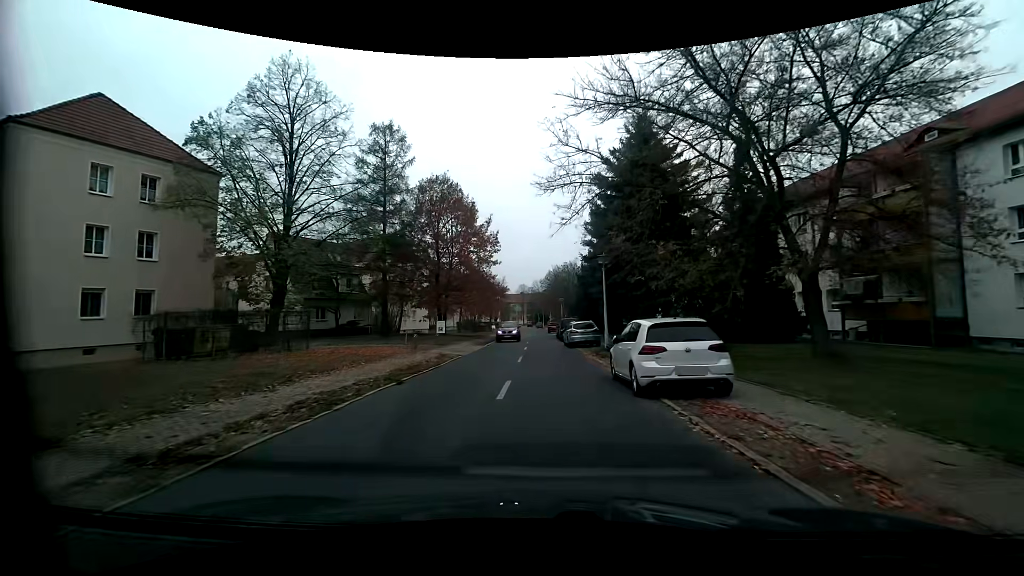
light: Day
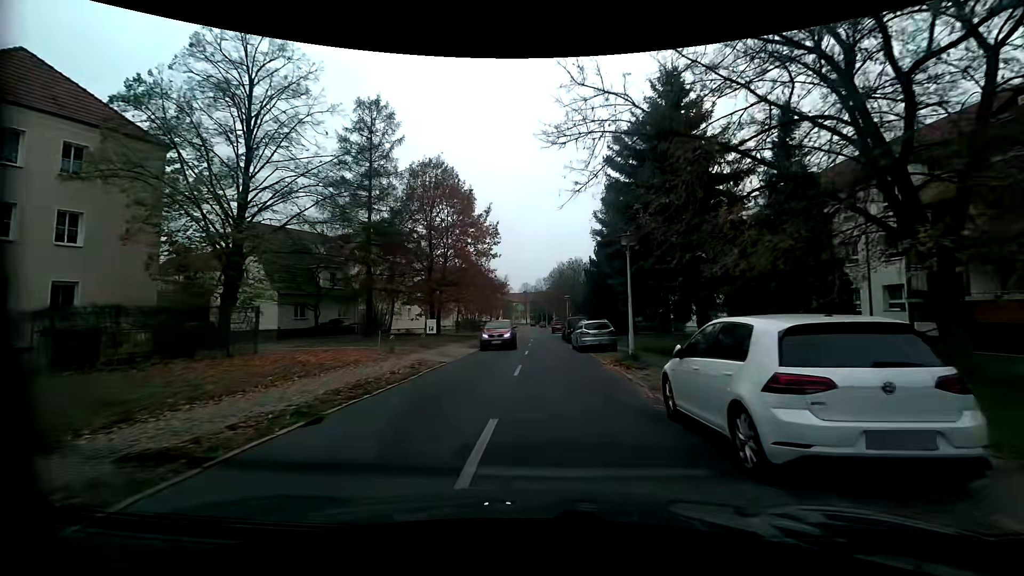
(-0.1, +4.9) m; -1°
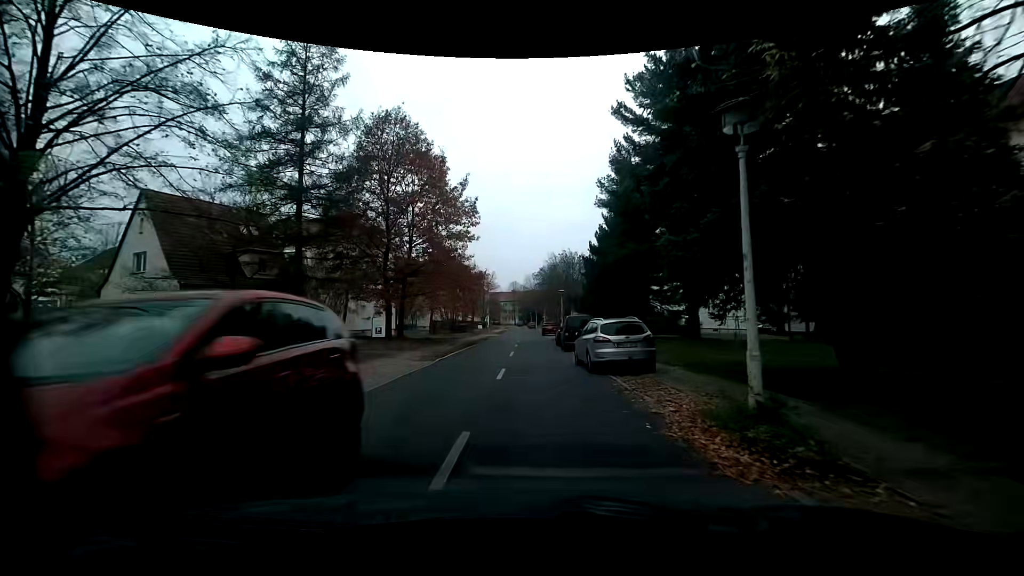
(+0.1, +9.9) m; +1°
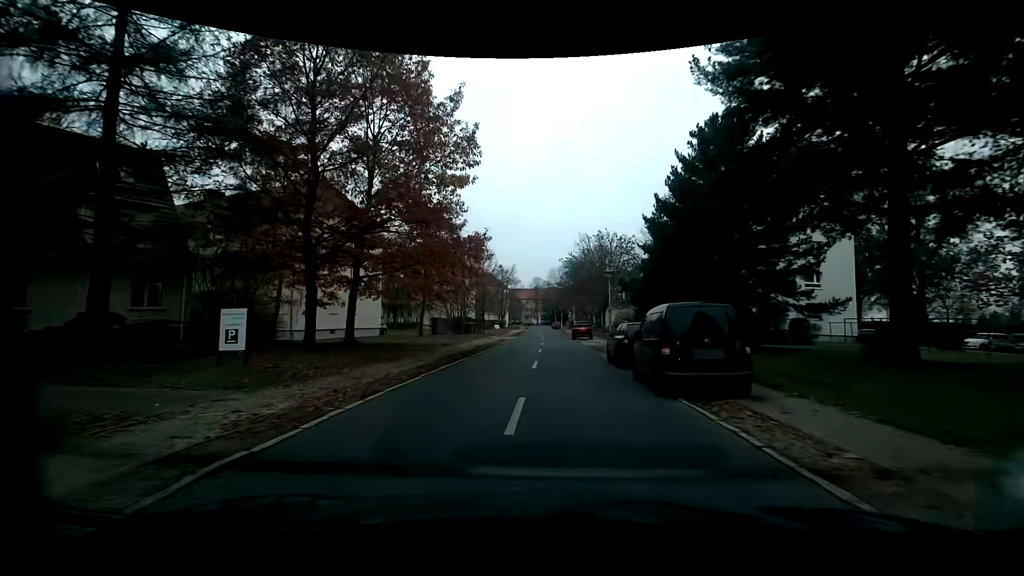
(-0.4, +15.3) m; -4°
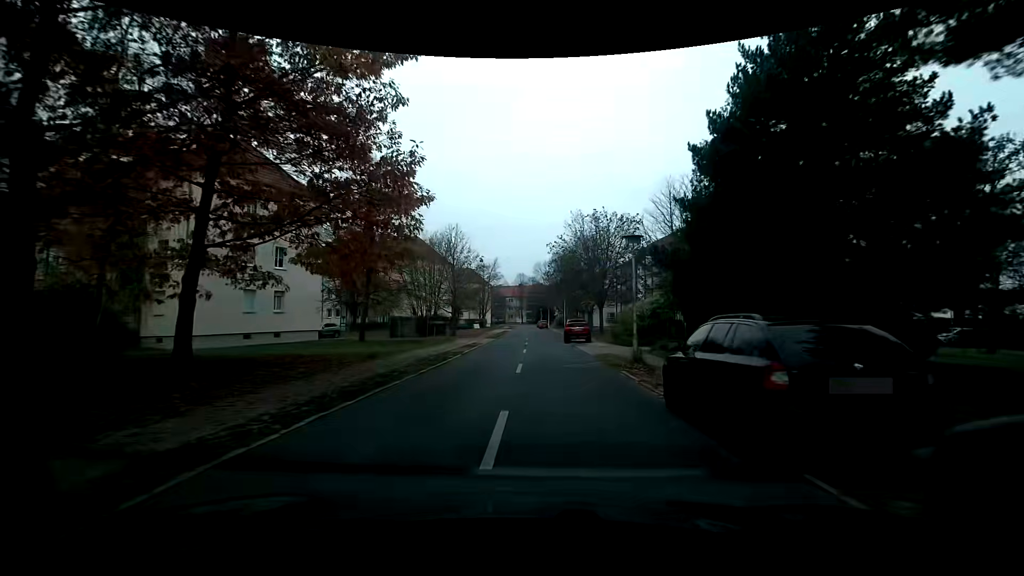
(+0.4, +10.5) m; +3°
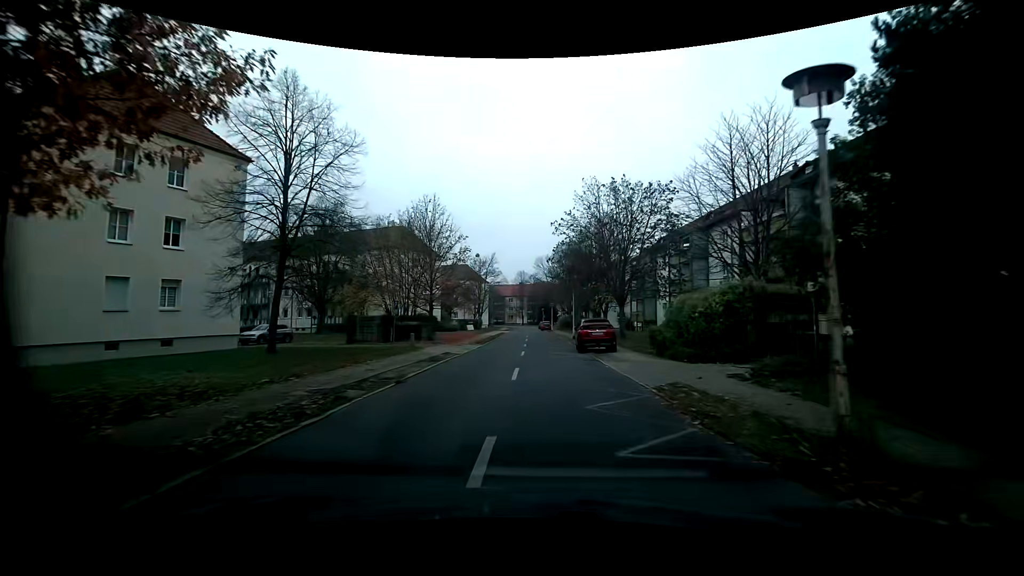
(0.0, +10.7) m; -1°
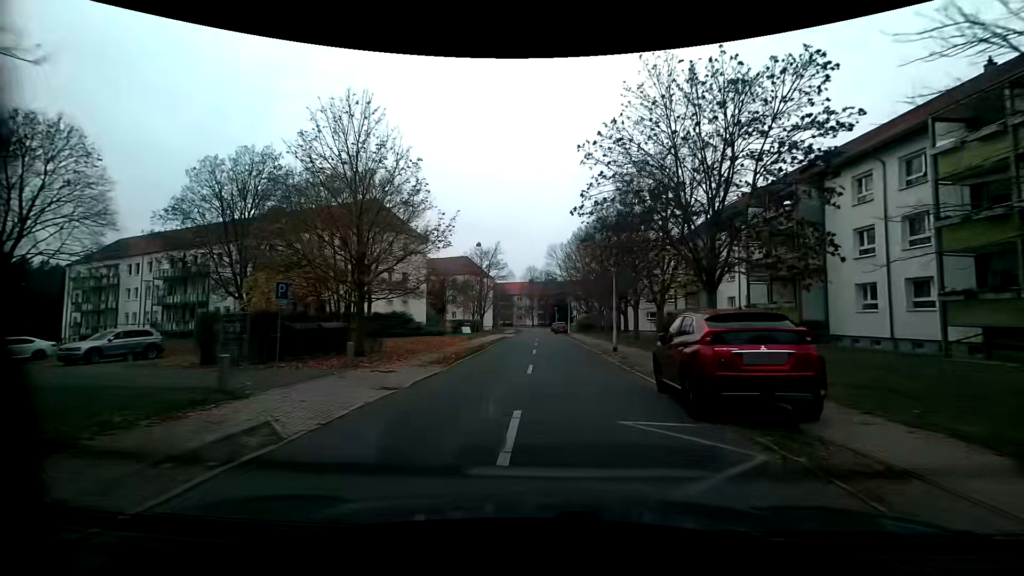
(-0.1, +16.3) m; -1°
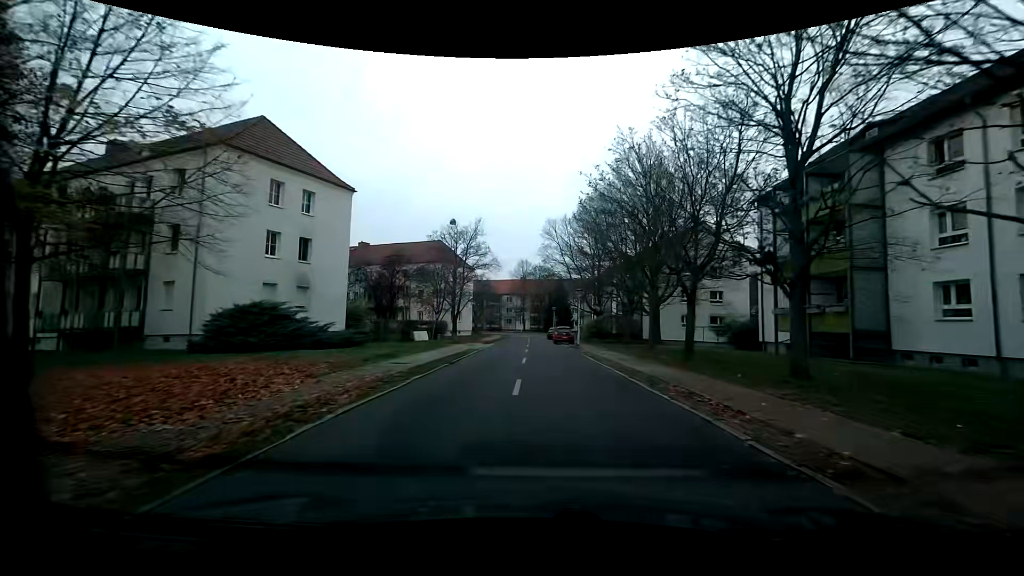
(0.0, +22.1) m; -1°
(0, +10) (0, +20) (0, +30) (0, +40) (0, +50) (+1, +60) (+1, +70) (+1, +80) (+1, +90) (-2, +99) m
